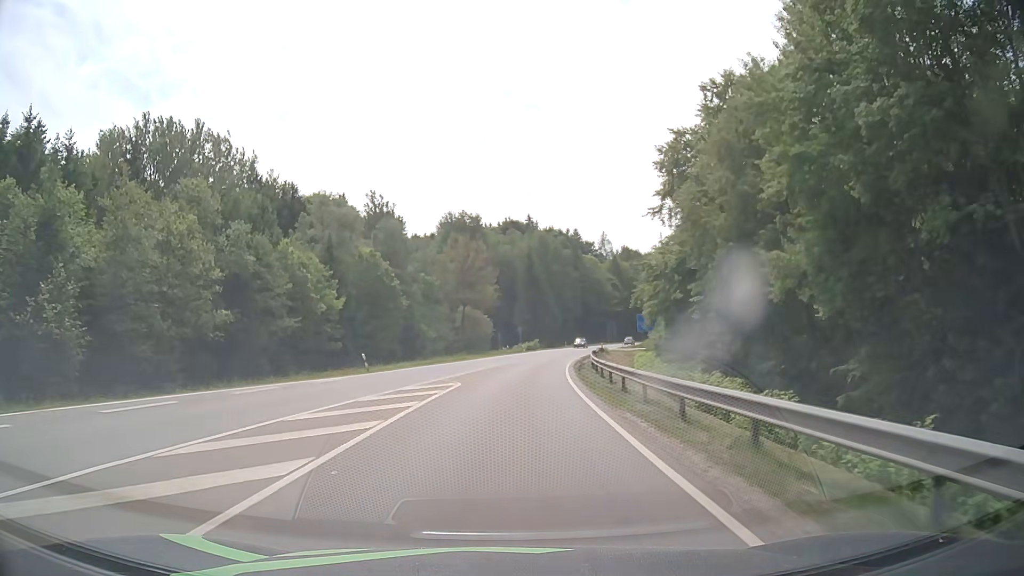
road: secondary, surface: asphalt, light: Day
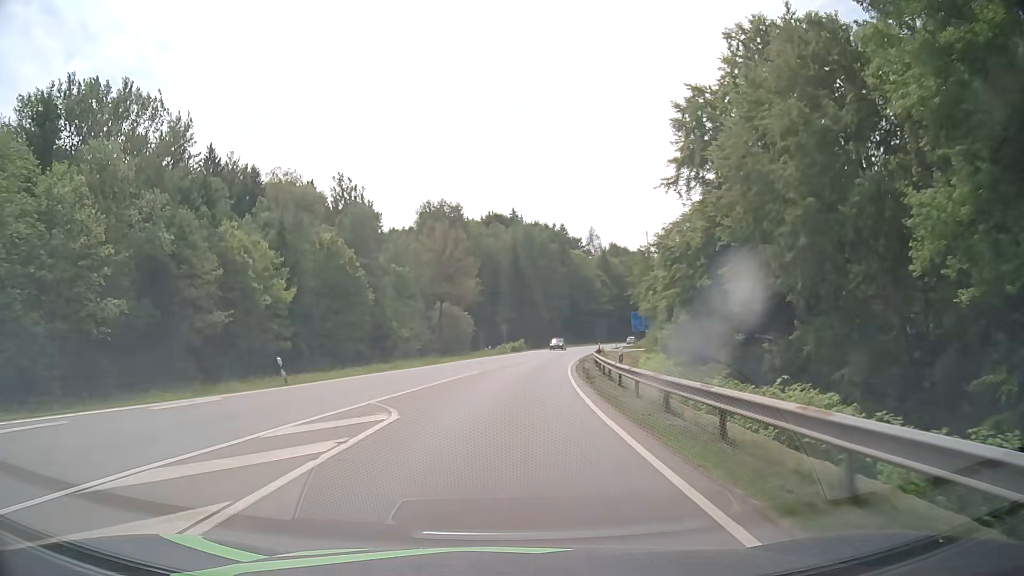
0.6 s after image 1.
(+0.2, +10.7) m; +2°
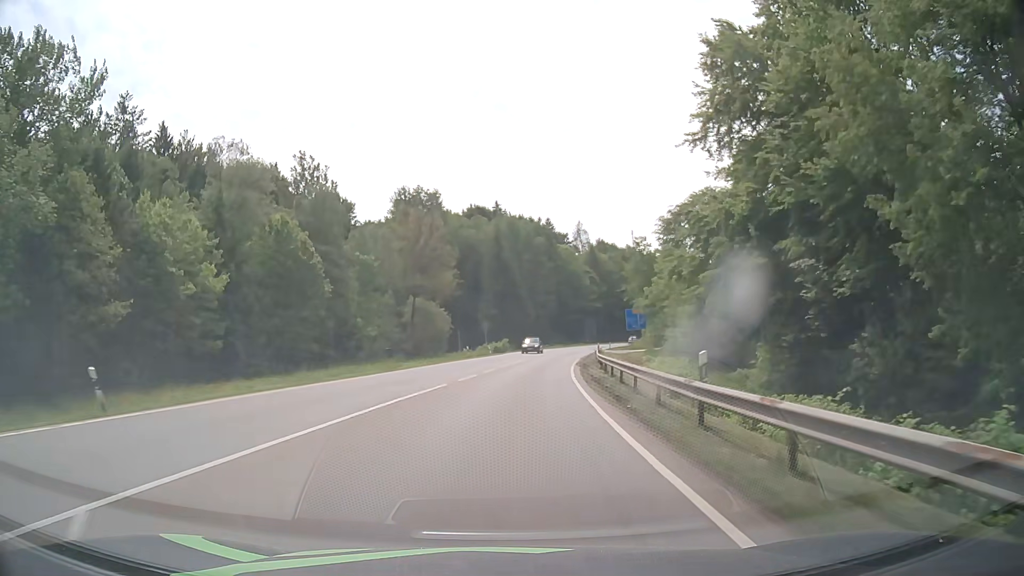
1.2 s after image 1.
(+0.1, +10.7) m; +1°
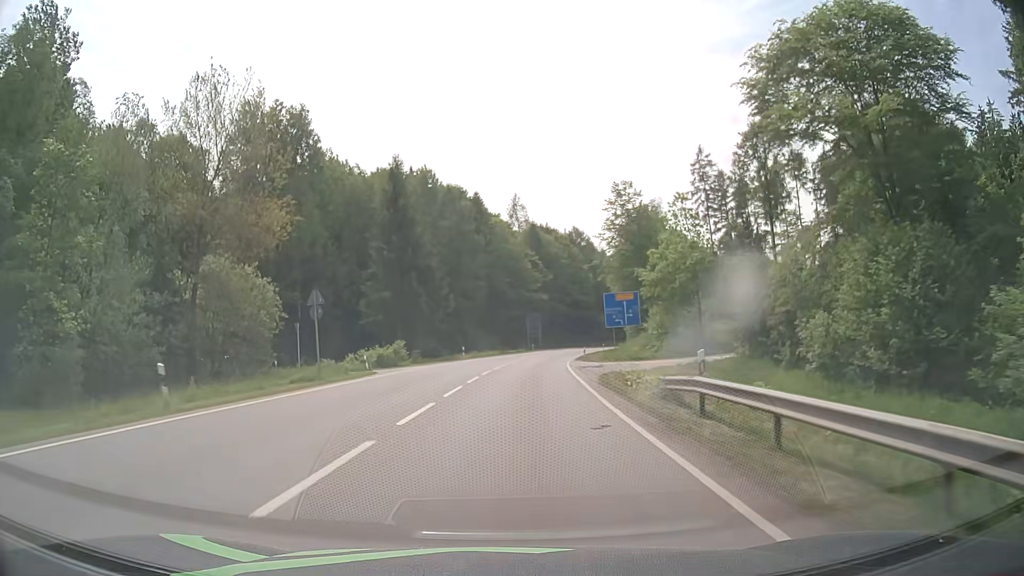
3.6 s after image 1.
(+2.7, +42.8) m; +7°
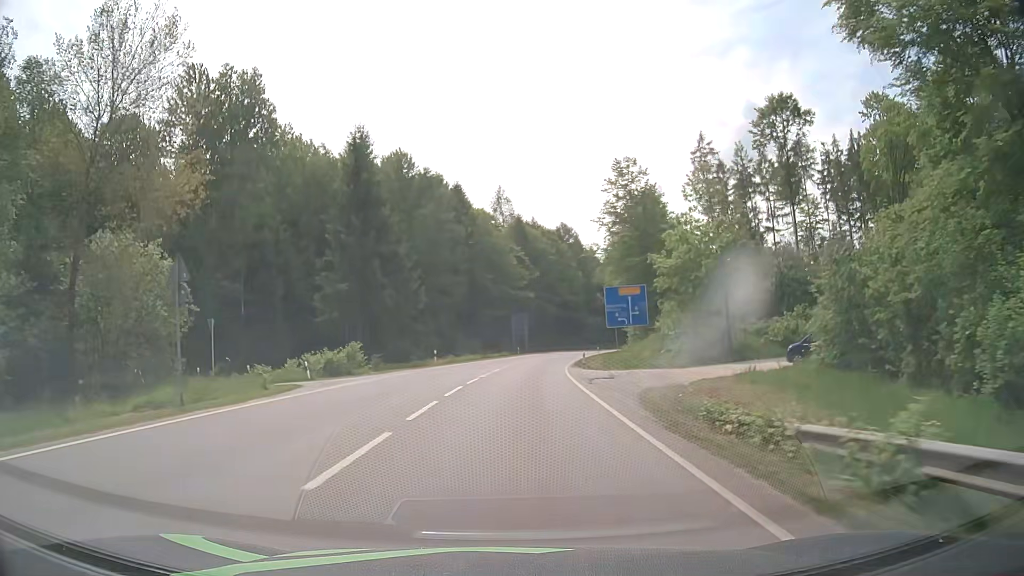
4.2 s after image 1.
(+0.1, +10.7) m; +1°
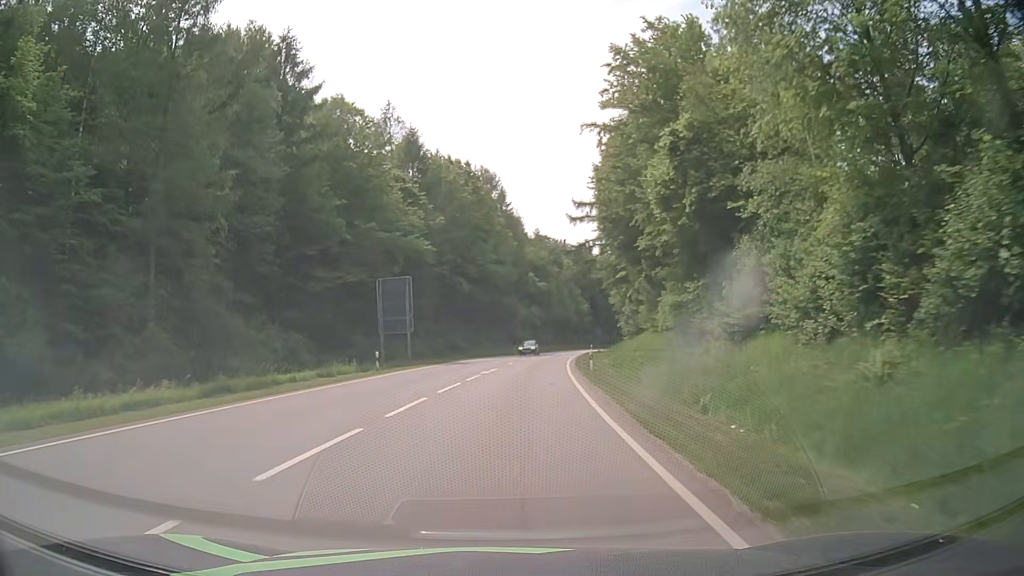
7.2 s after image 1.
(+3.5, +53.5) m; +7°
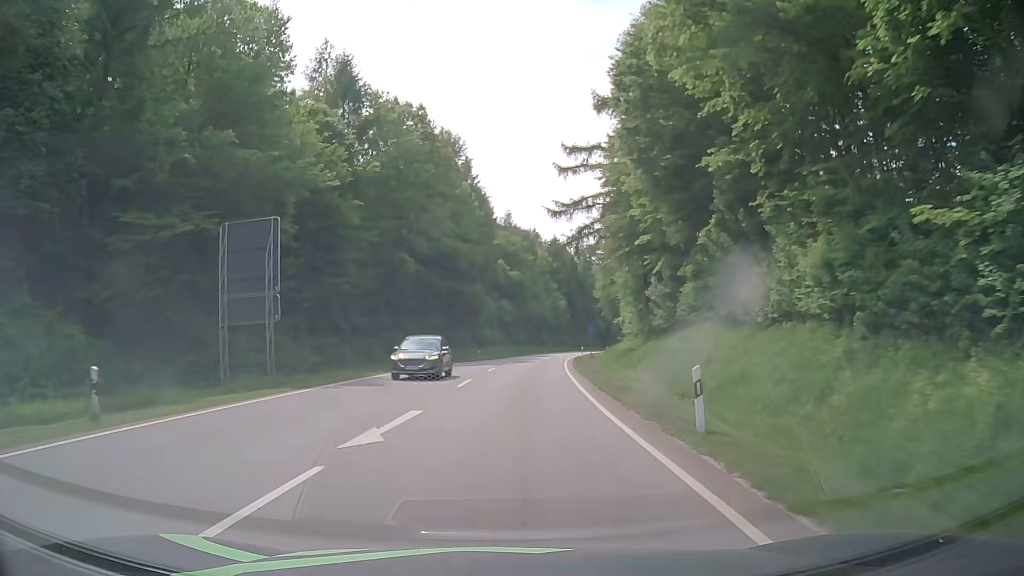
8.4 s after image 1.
(+0.5, +21.5) m; +3°
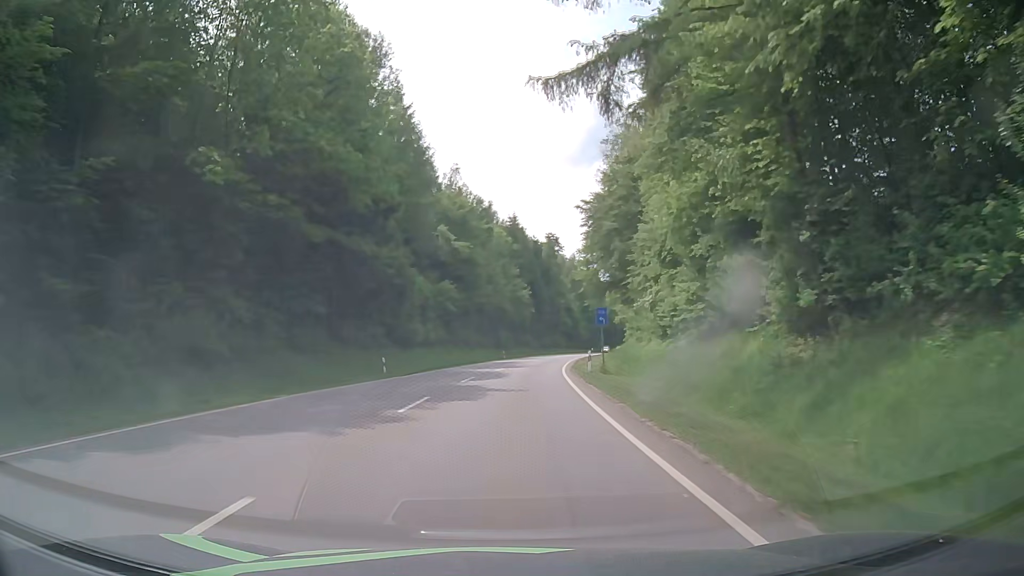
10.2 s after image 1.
(+1.1, +32.2) m; +4°
(0, +10) (0, +20) (+1, +30) (+2, +40) (+3, +50) (+4, +60) (+5, +70) (+7, +80) (+9, +89) (+11, +99) m
